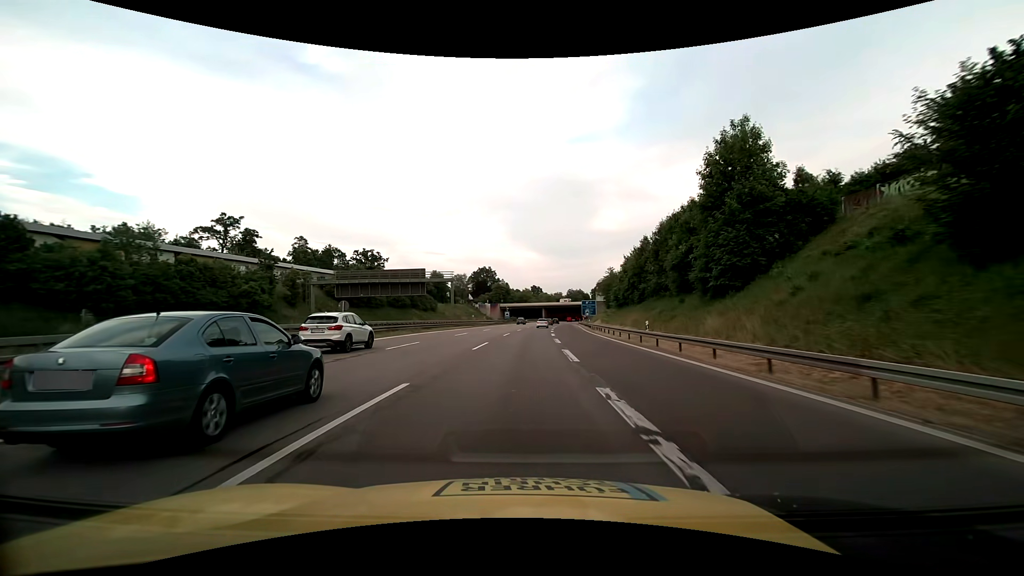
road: motorway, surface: asphalt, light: Day
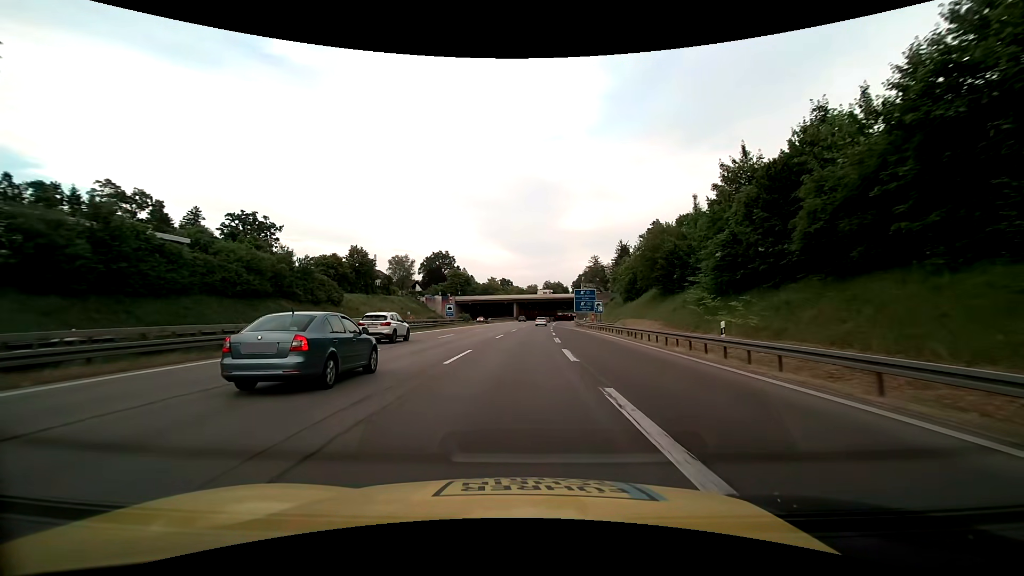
(+1.7, +59.9) m; +3°
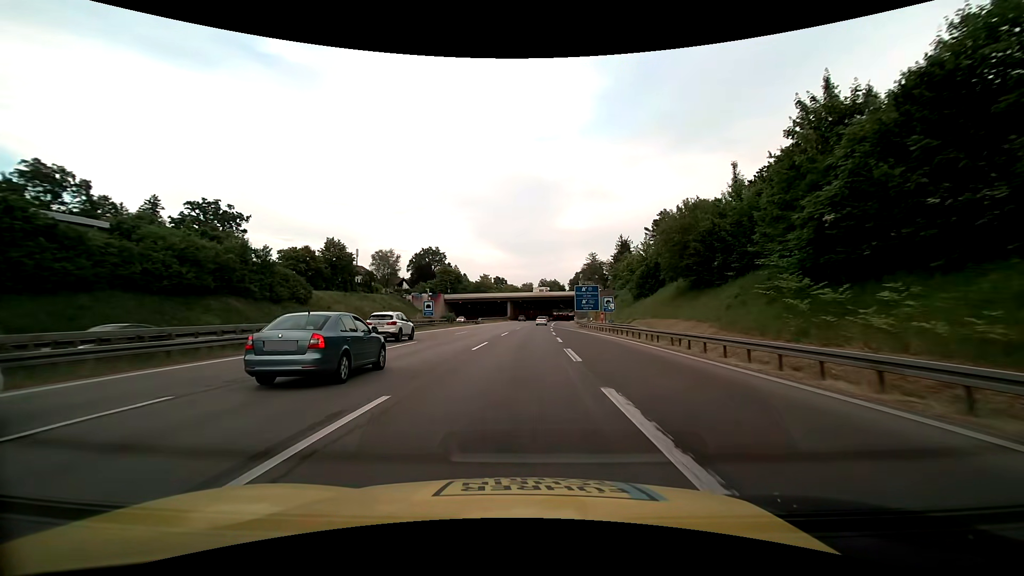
(0.0, +12.1) m; 0°
